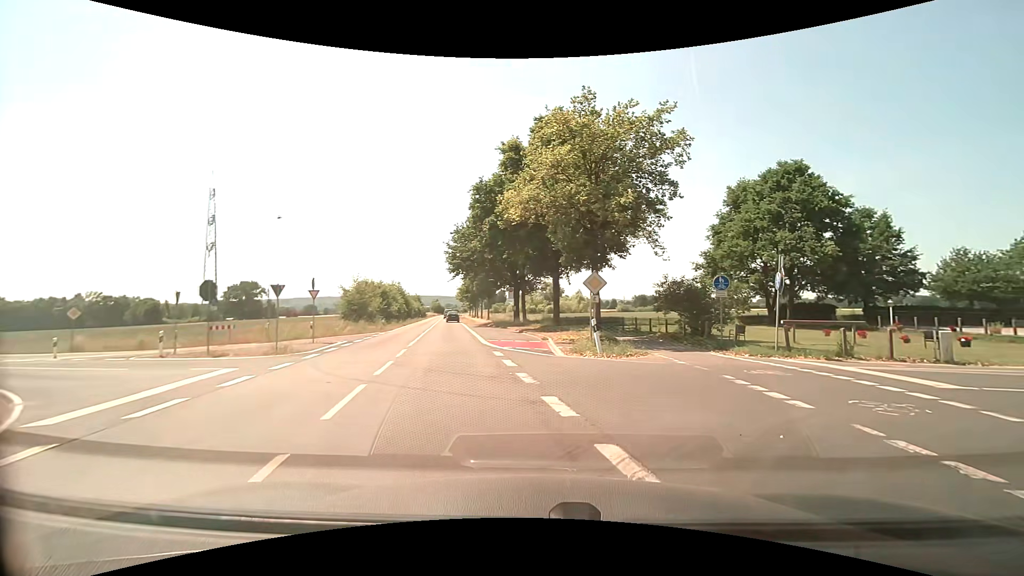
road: secondary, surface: asphalt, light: Day
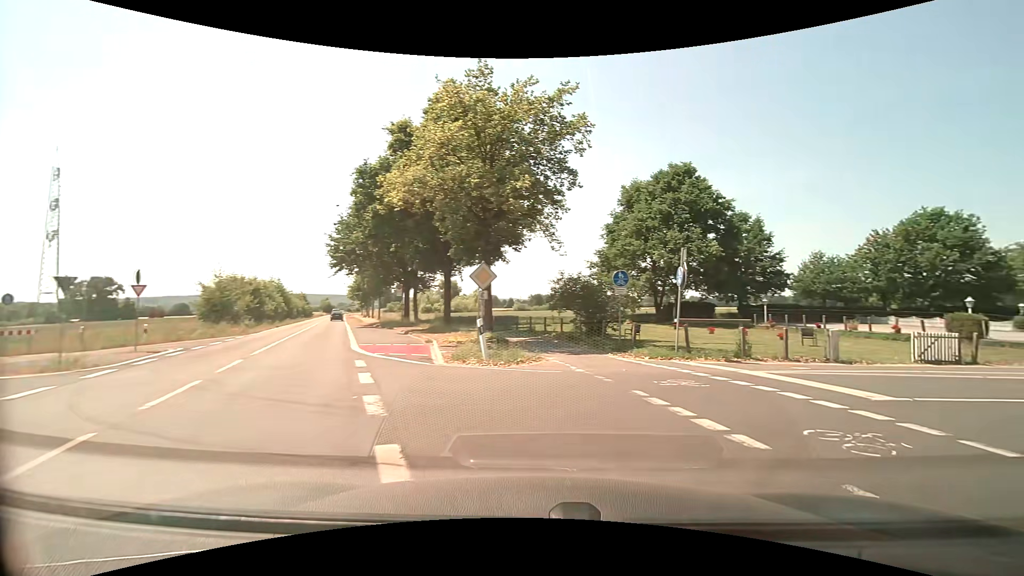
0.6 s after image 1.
(+0.3, +2.9) m; +10°
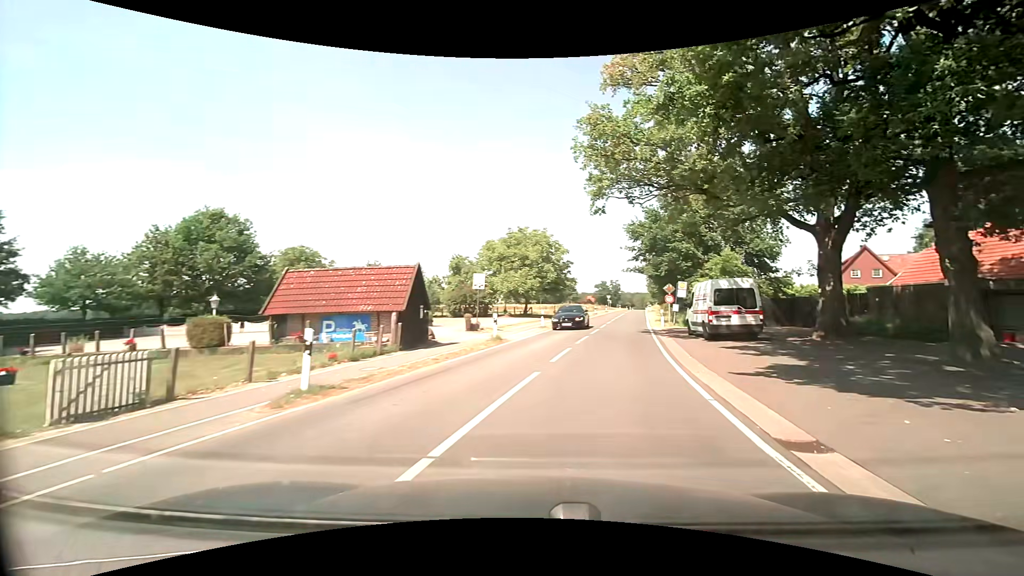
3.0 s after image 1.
(+6.4, +8.3) m; +71°
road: tertiary
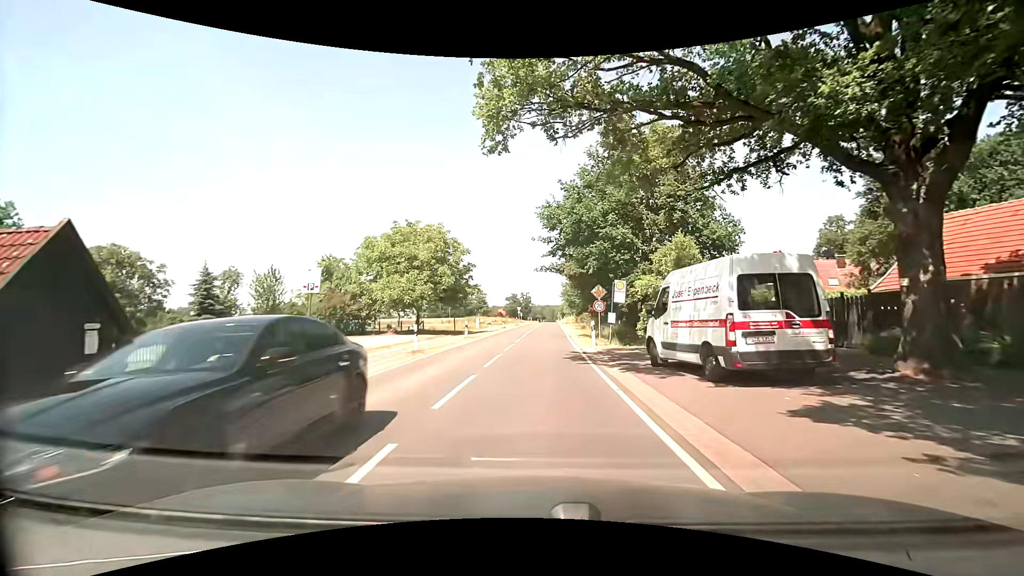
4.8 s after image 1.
(+1.2, +11.6) m; +8°
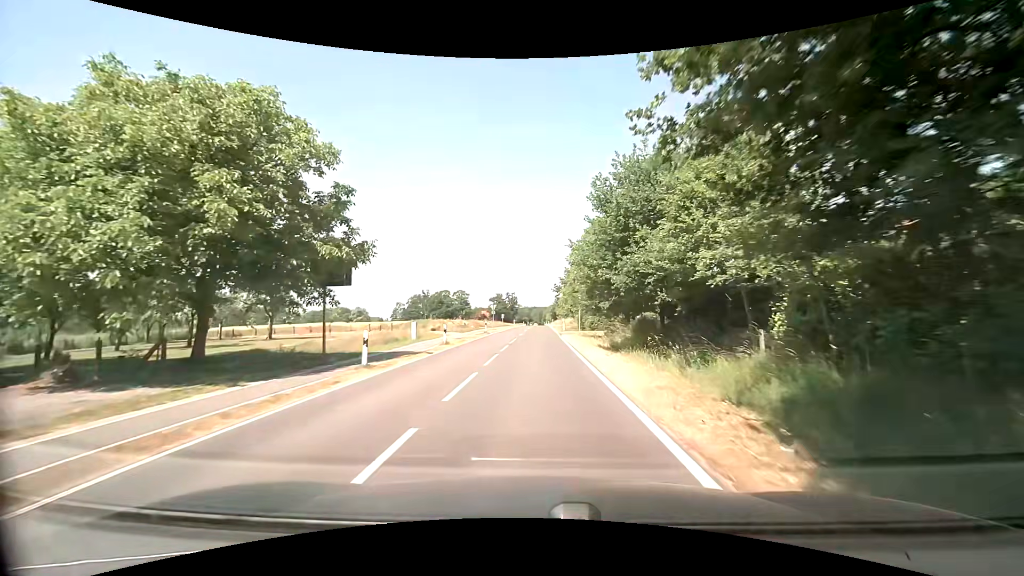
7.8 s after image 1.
(+0.9, +29.8) m; +2°
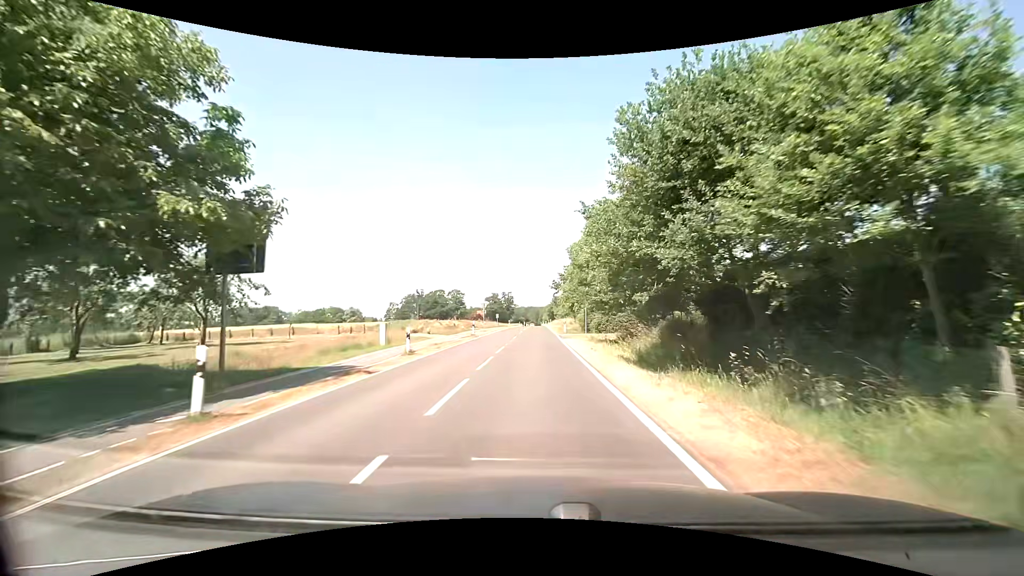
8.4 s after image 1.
(0.0, +7.2) m; +1°
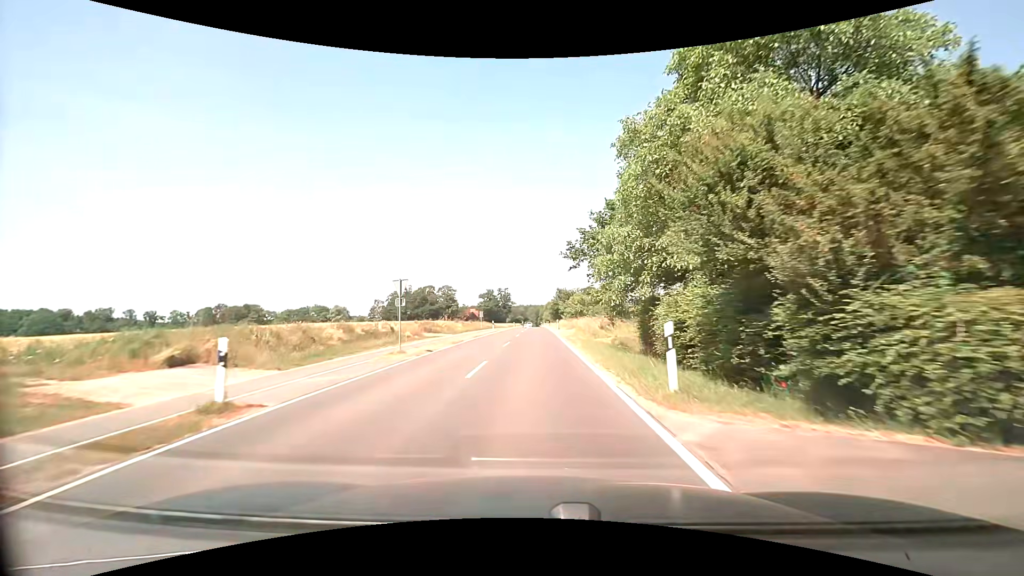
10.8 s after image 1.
(-0.1, +32.2) m; 0°
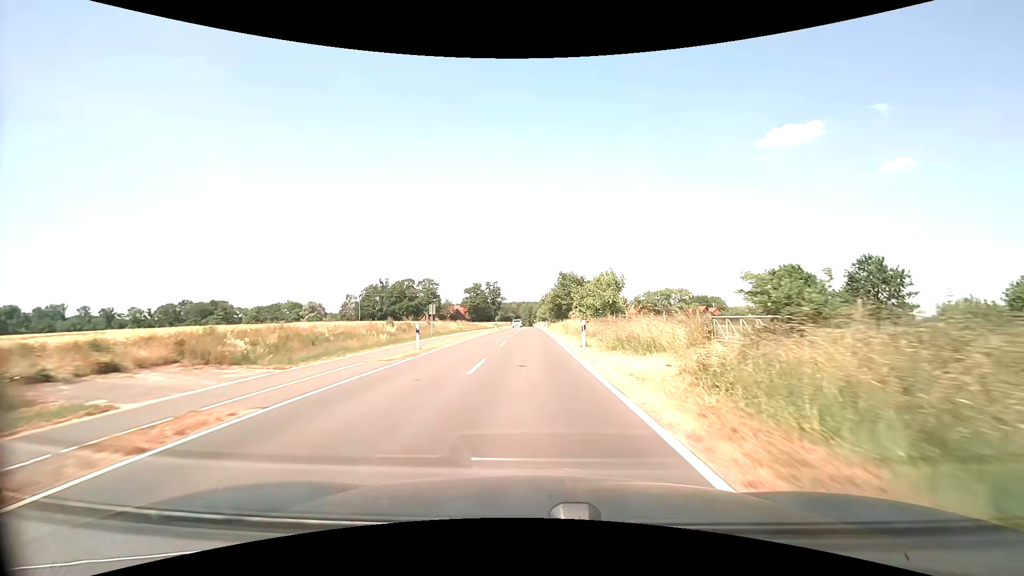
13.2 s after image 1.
(+0.2, +35.4) m; +1°
(0, +10) (0, +20) (0, +30) (0, +40) (0, +50) (0, +60) (0, +70) (-1, +80) (-1, +90) (-1, +100) m
